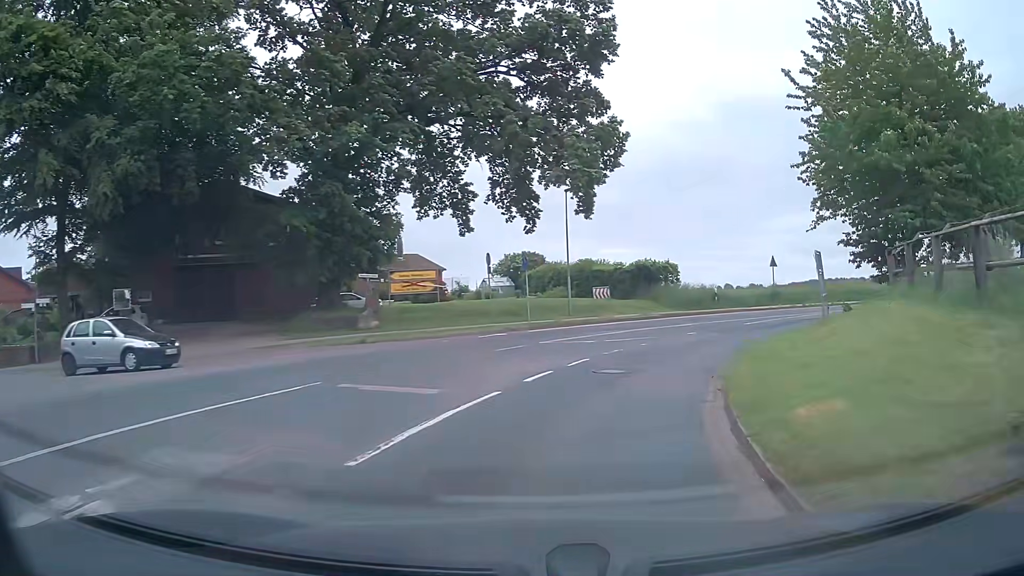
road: tertiary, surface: asphalt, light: Day
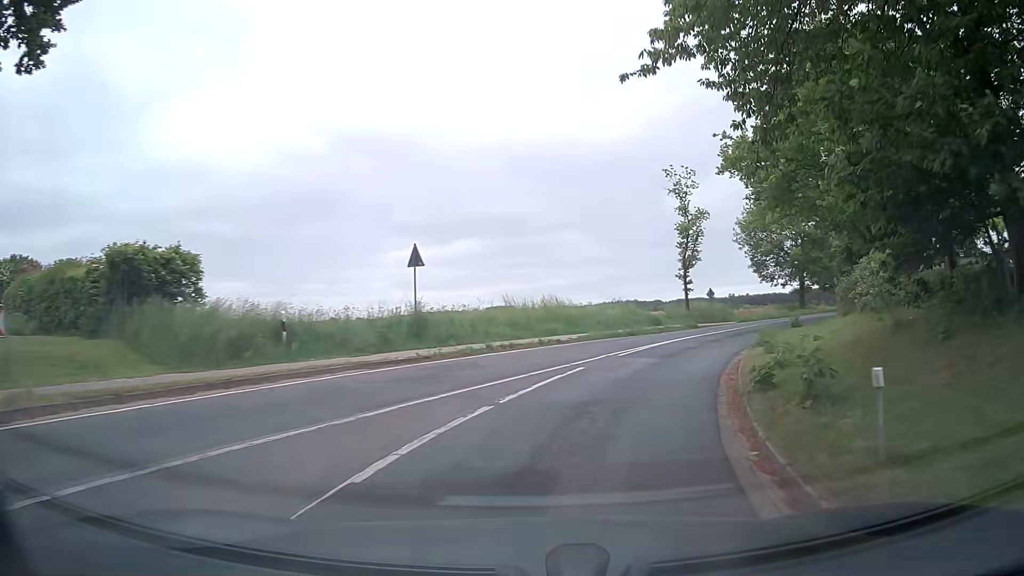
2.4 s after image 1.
(+6.3, +23.1) m; +33°
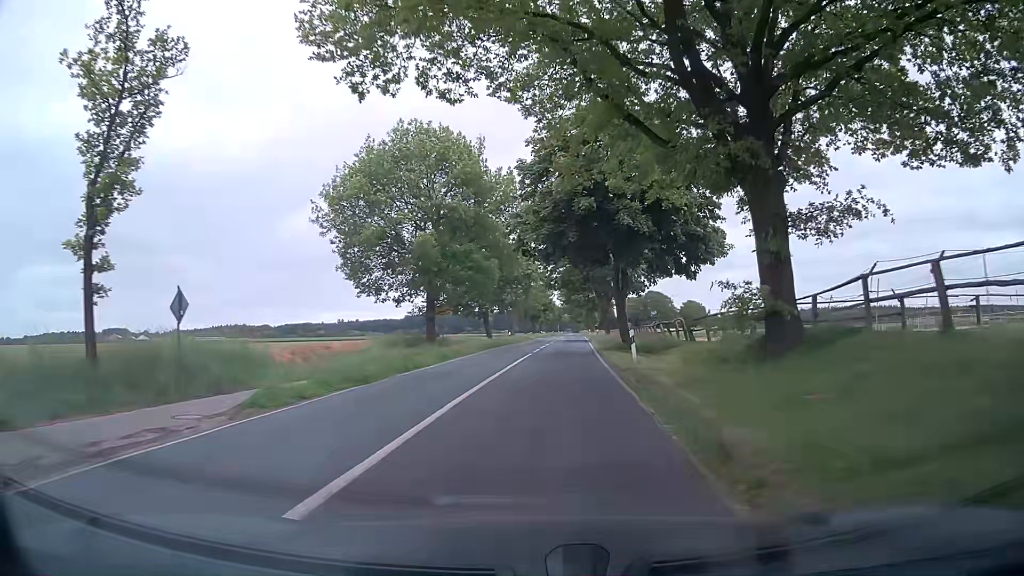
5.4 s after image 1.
(+11.1, +31.2) m; +34°
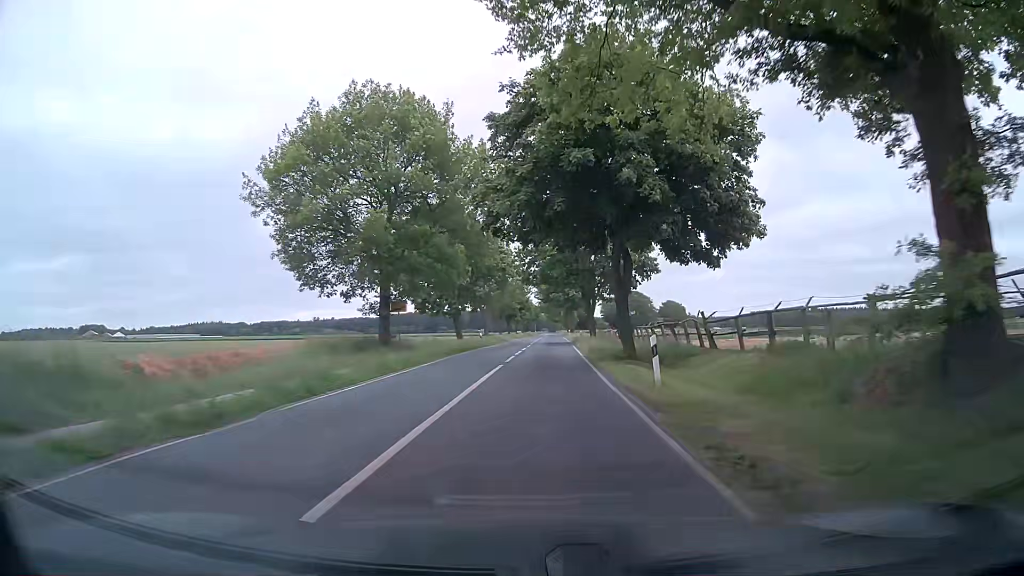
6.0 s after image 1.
(0.0, +7.6) m; +1°
(0, +10) (0, +20) (+1, +30) (+1, +40) (+1, +50) (+2, +60) (+2, +70) (+3, +80) (+3, +90) (+3, +100) m
